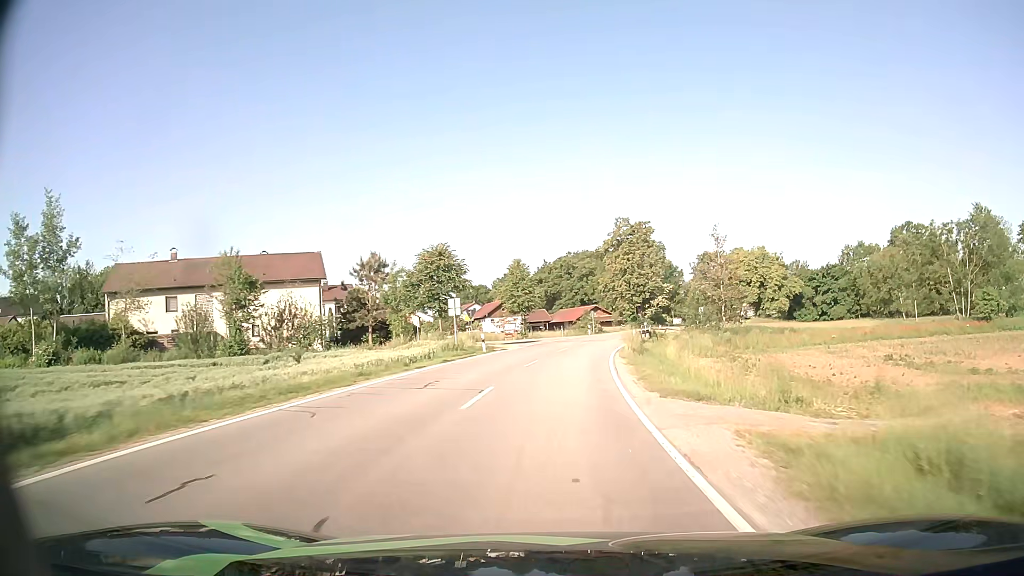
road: secondary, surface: asphalt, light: Day
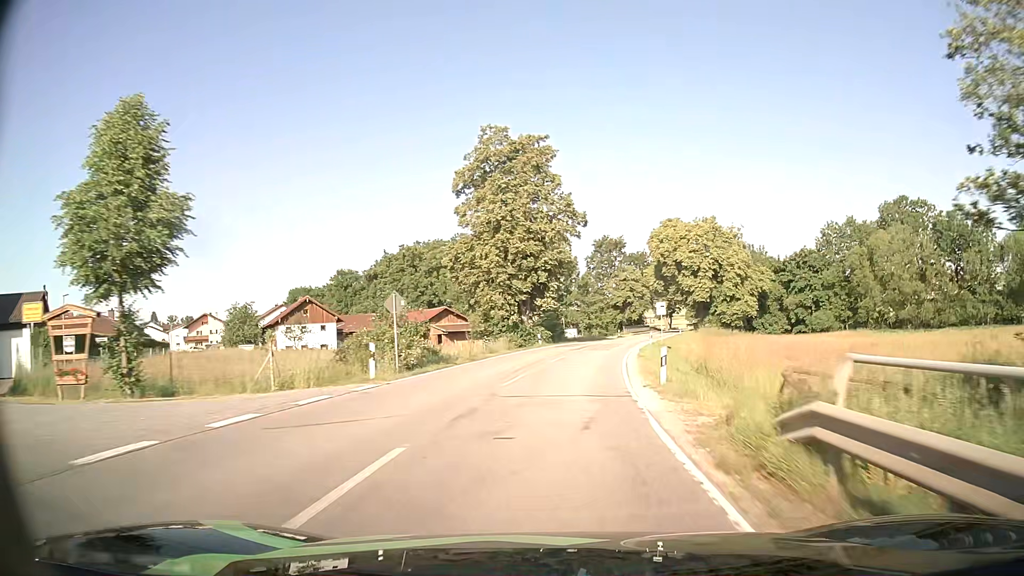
(+4.7, +51.8) m; +11°
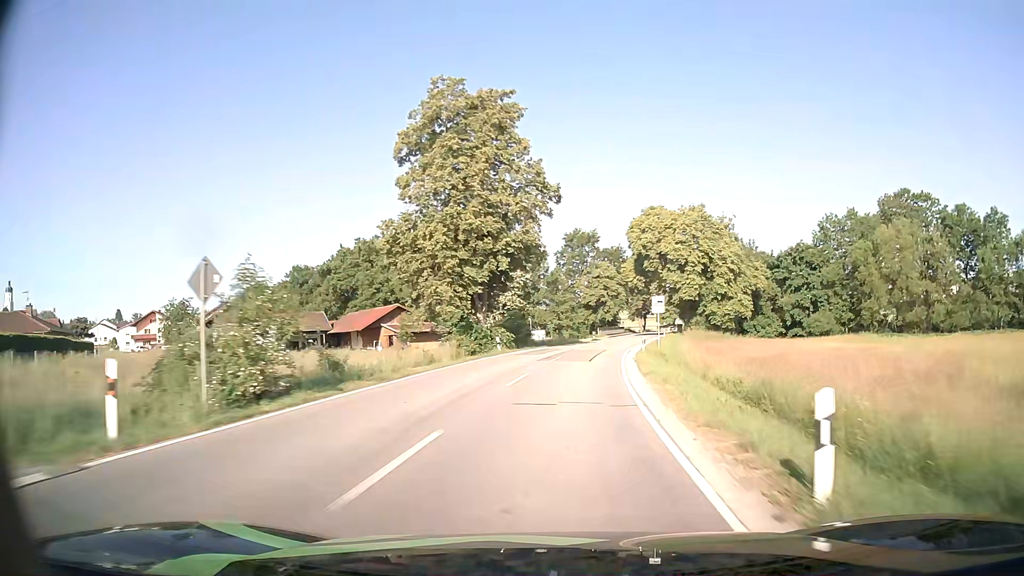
(+0.2, +10.8) m; +3°
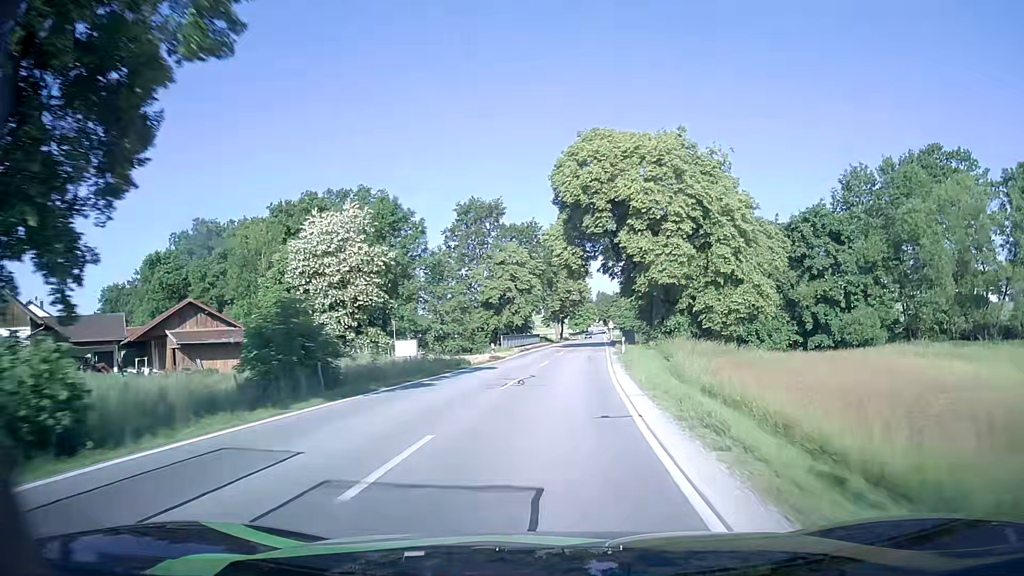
(+2.6, +33.3) m; +8°
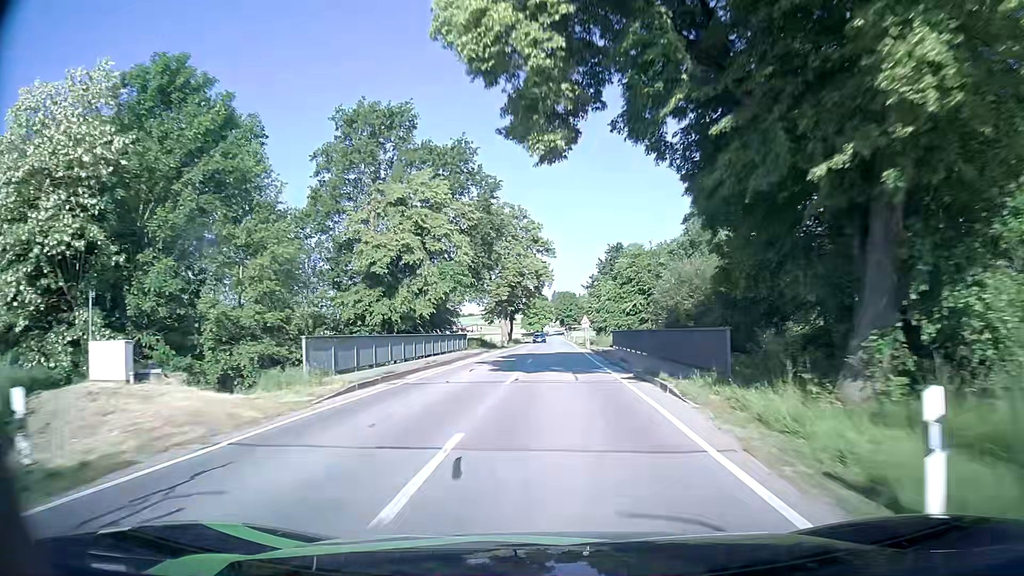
(+1.4, +35.2) m; +4°
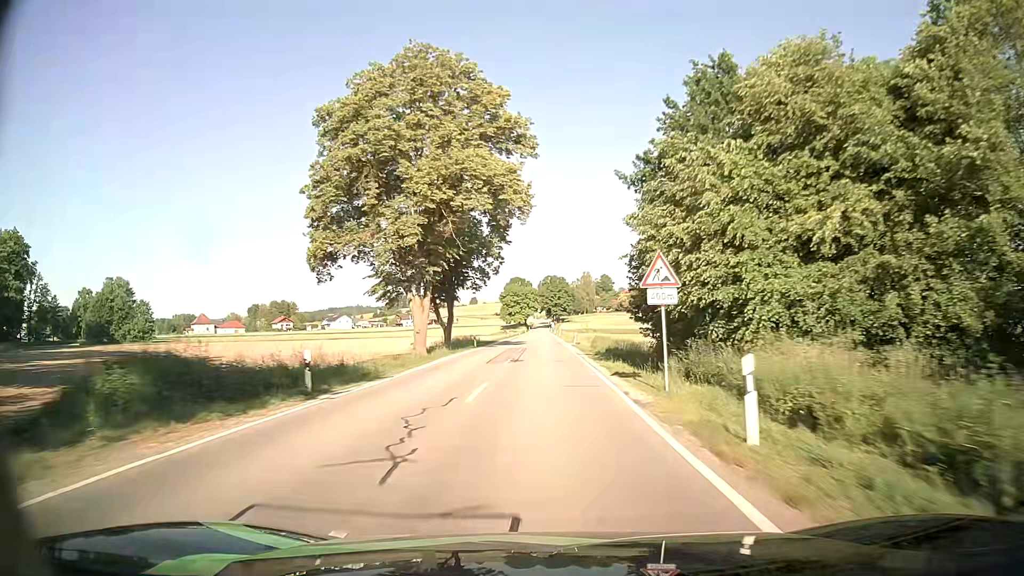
(+0.7, +48.6) m; +1°
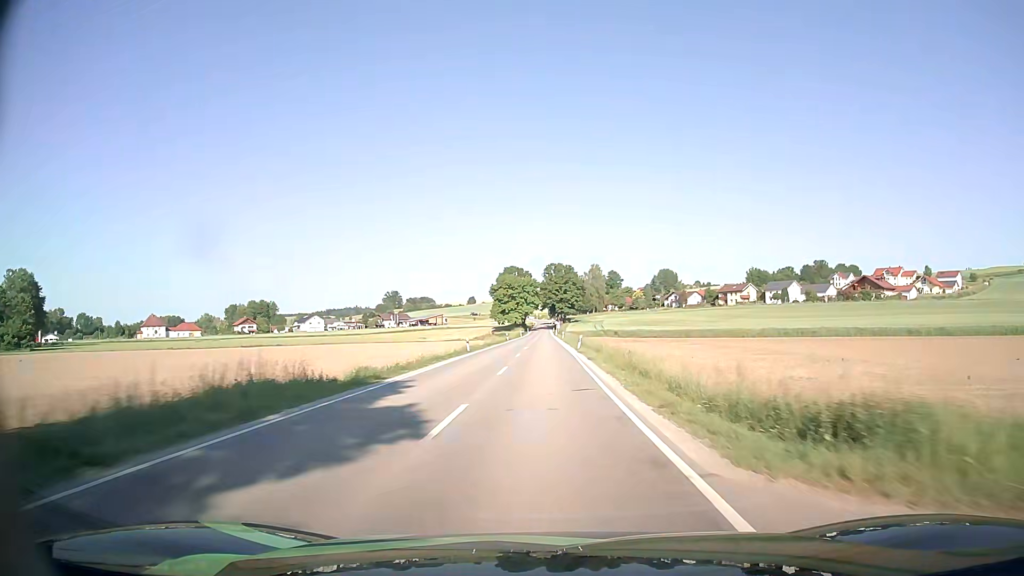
(-0.2, +51.5) m; 0°
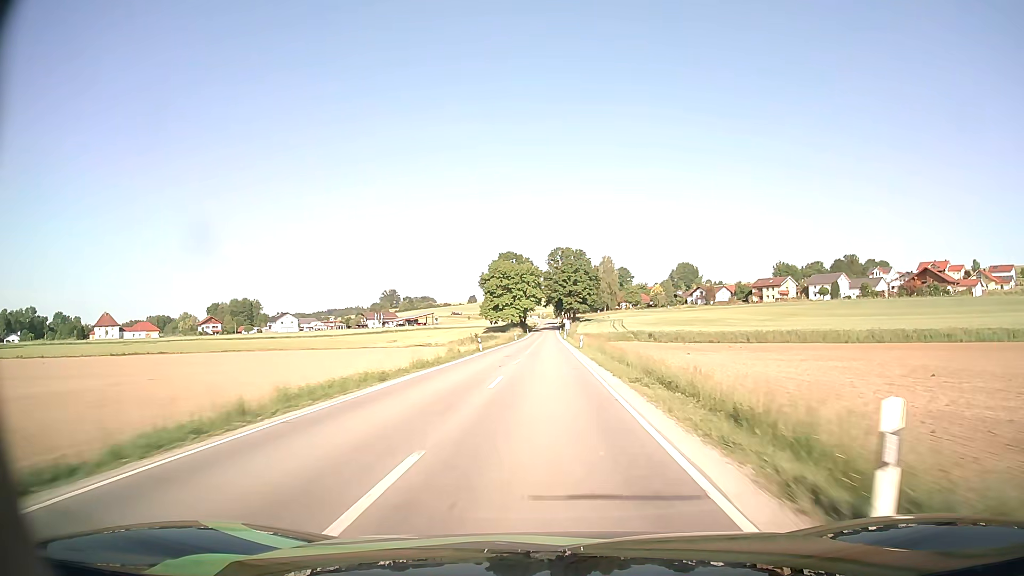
(0.0, +40.8) m; 0°
(0, +10) (0, +20) (0, +30) (0, +40) (0, +50) (0, +60) (0, +70) (0, +80) (0, +90) (0, +100) m
